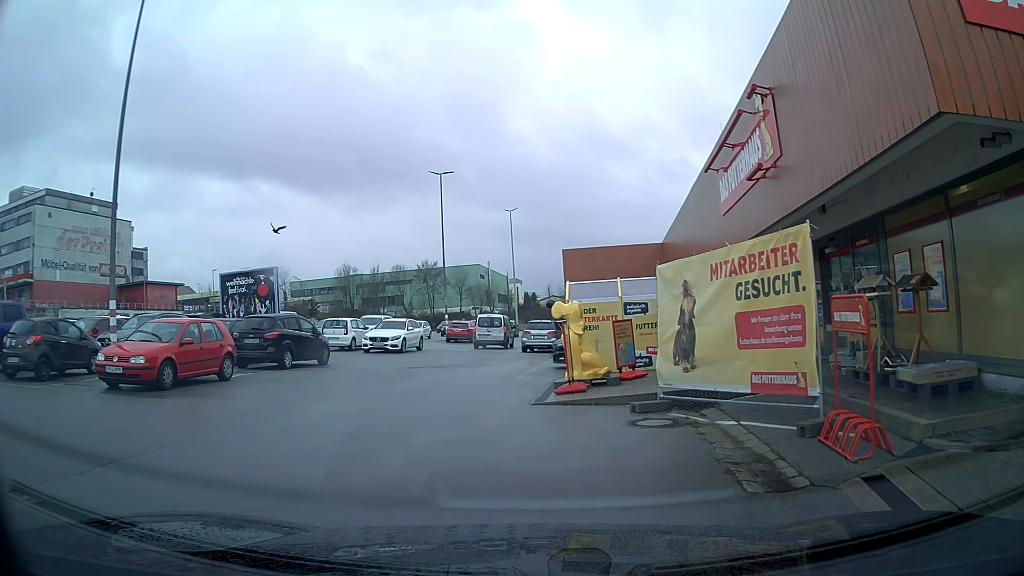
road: service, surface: asphalt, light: Day
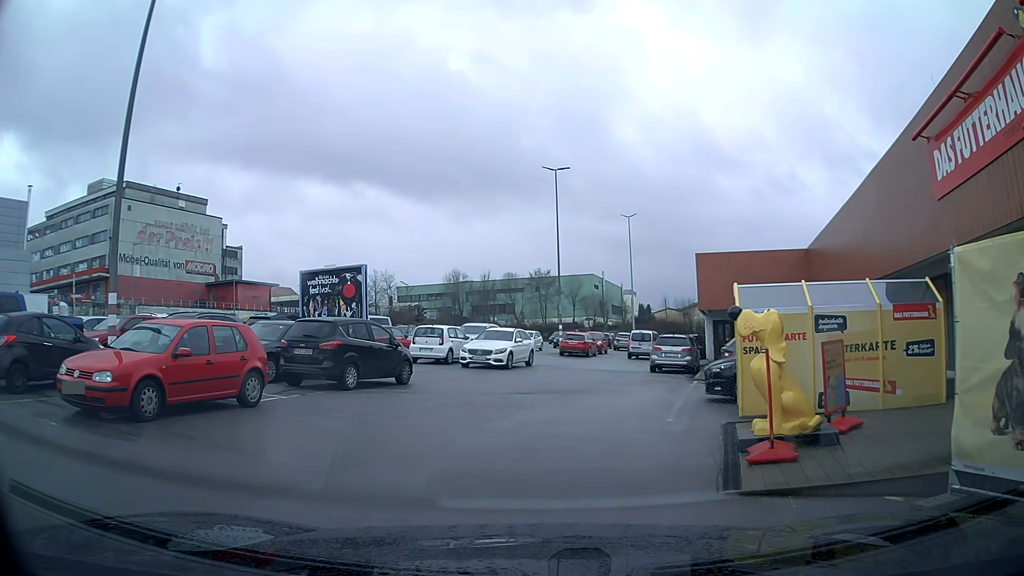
(-0.4, +4.8) m; -9°
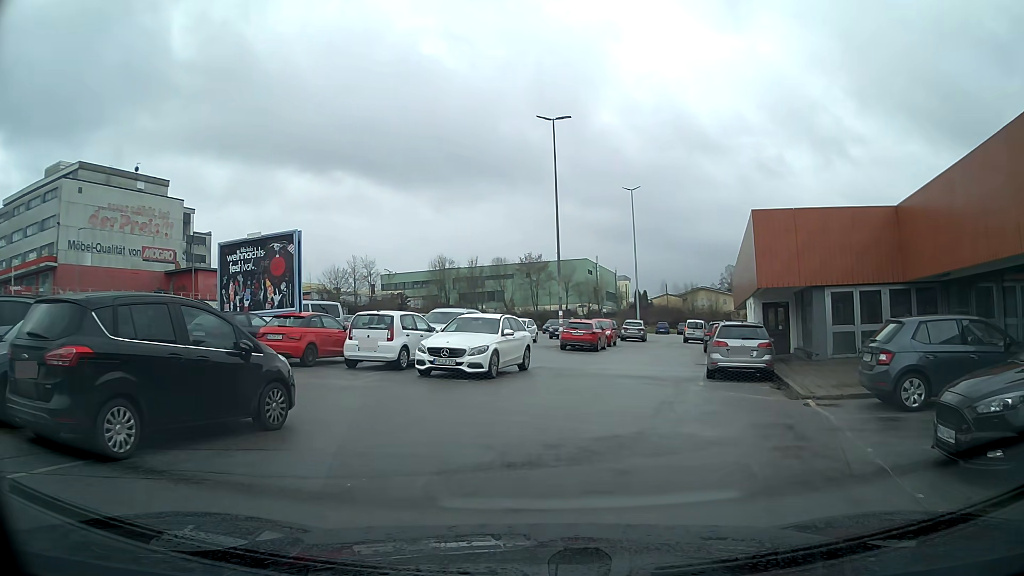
(0.0, +8.8) m; +3°
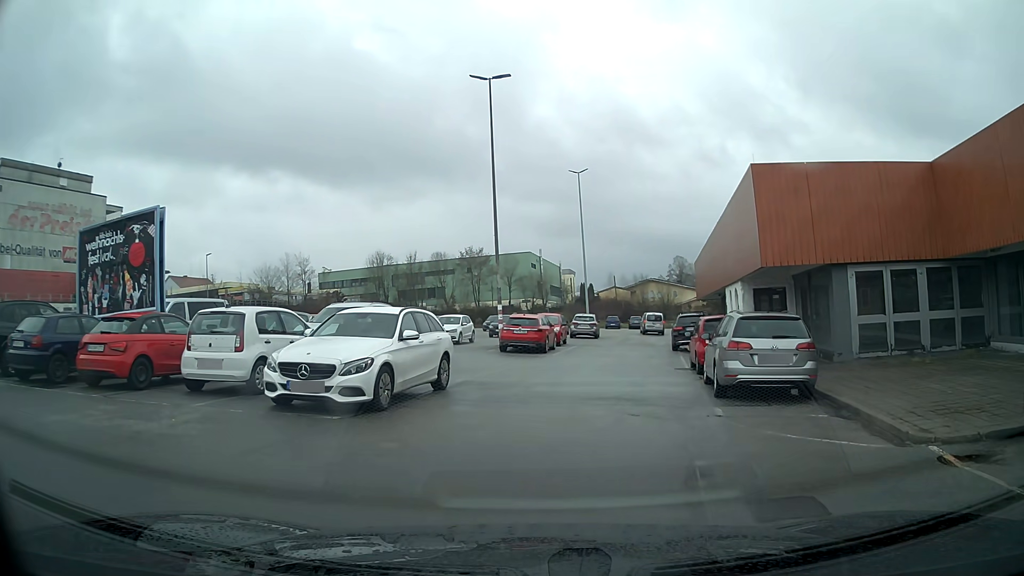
(+0.2, +5.8) m; +3°
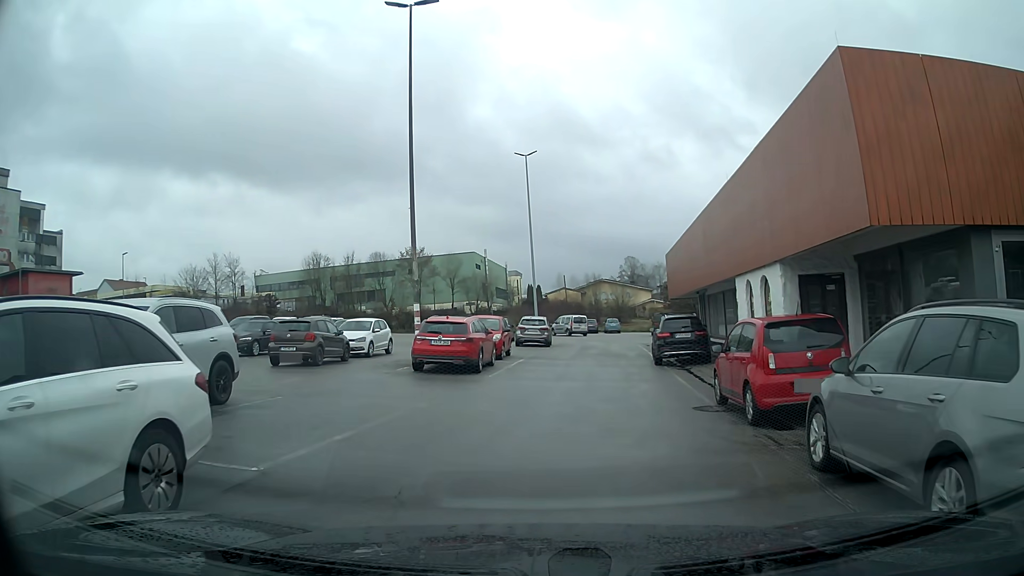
(+0.3, +8.2) m; +5°
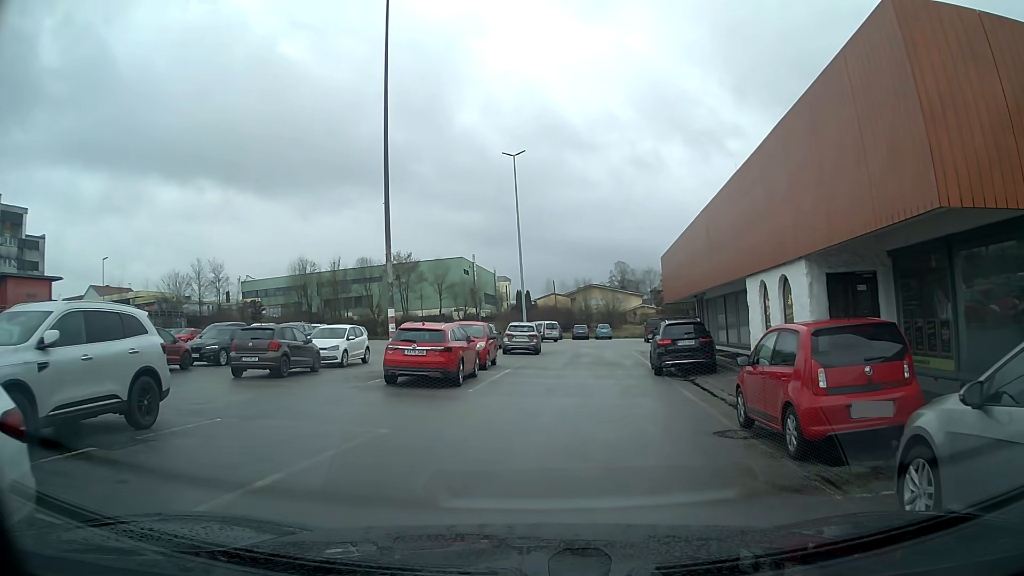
(0.0, +2.1) m; +1°
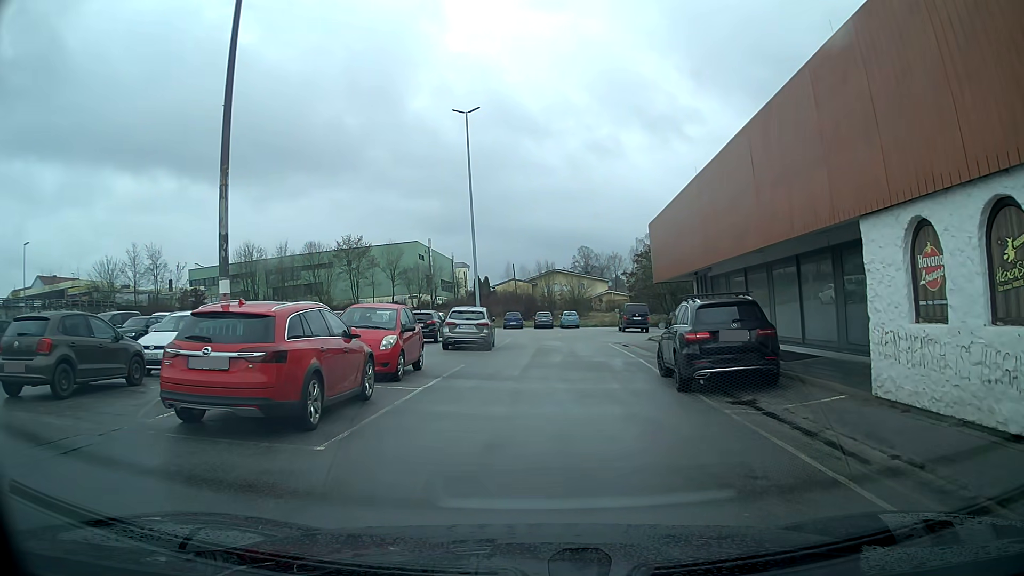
(+0.2, +8.3) m; +3°
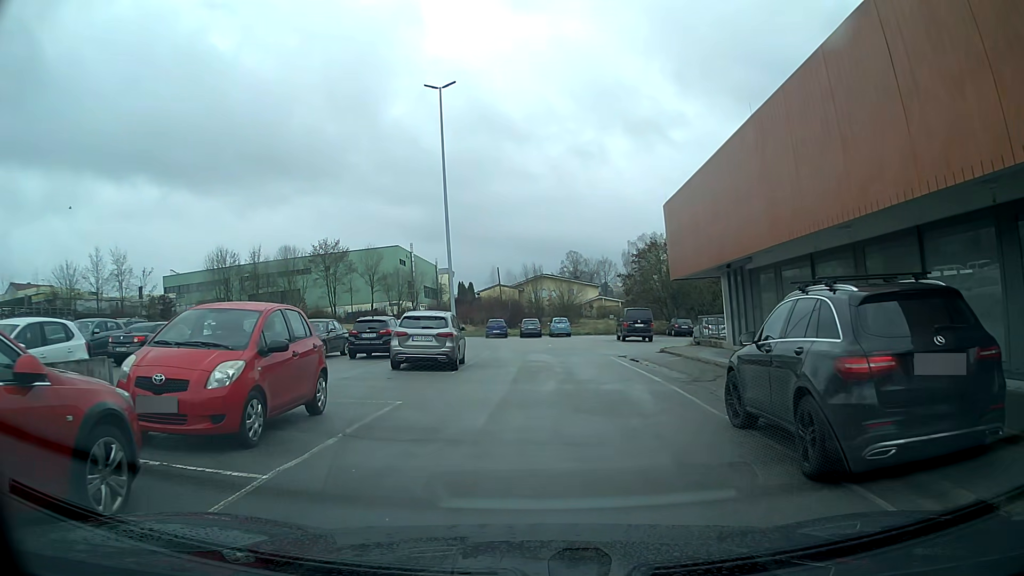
(+0.1, +6.6) m; +1°
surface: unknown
